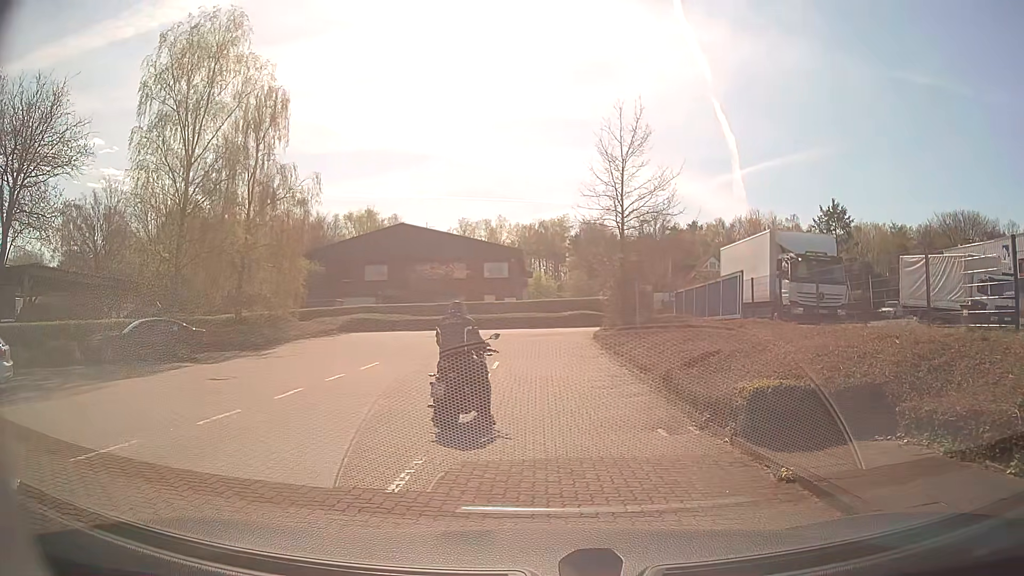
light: Day
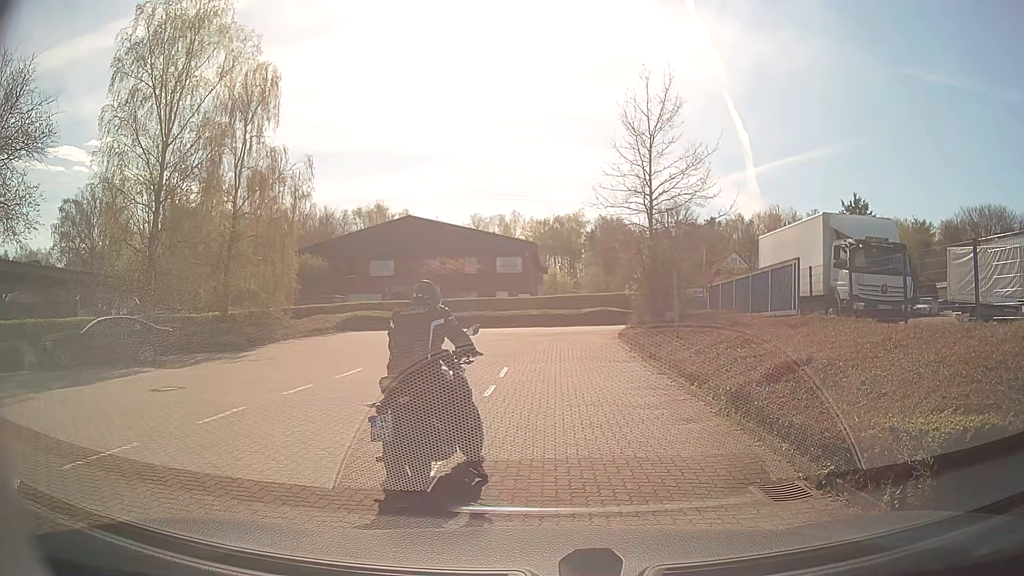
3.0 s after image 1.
(0.0, +3.3) m; 0°
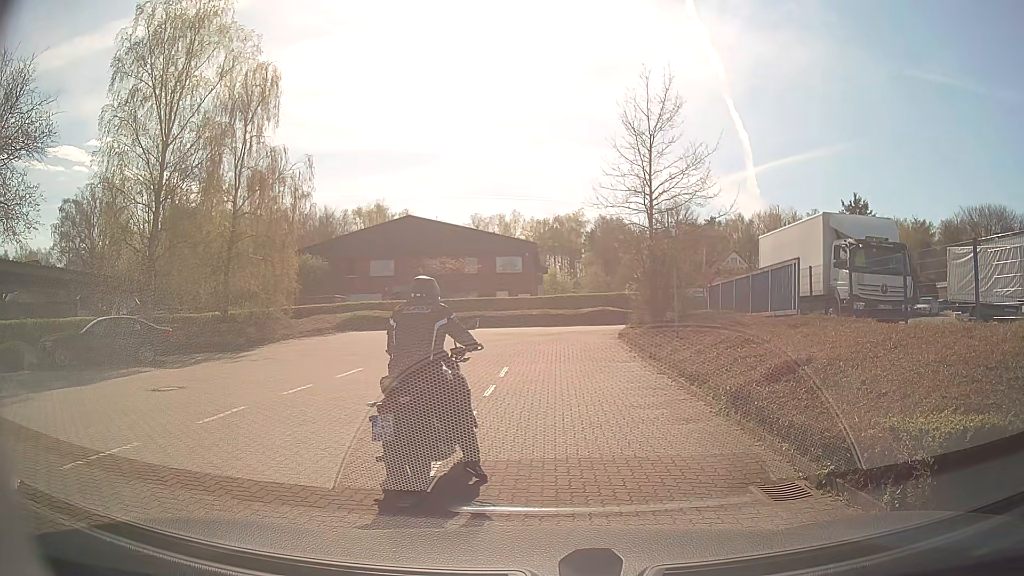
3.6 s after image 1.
(0.0, 0.0) m; 0°
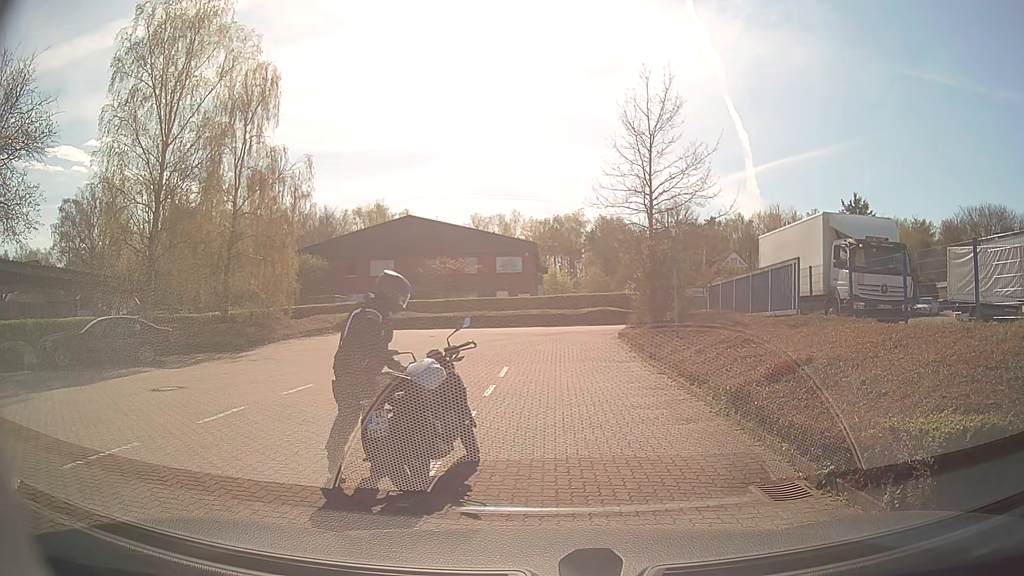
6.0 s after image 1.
(0.0, 0.0) m; 0°
